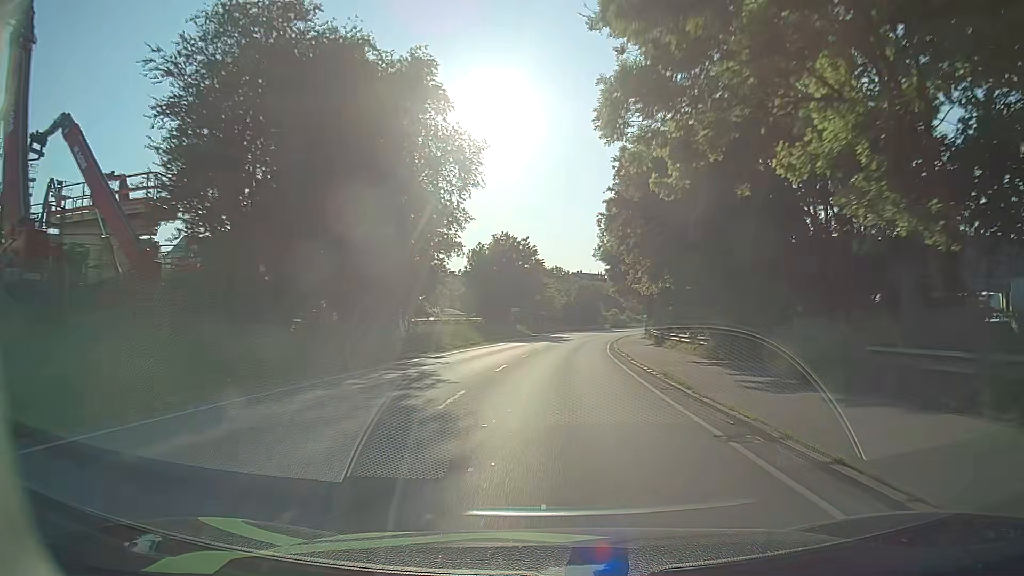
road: primary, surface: asphalt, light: Day
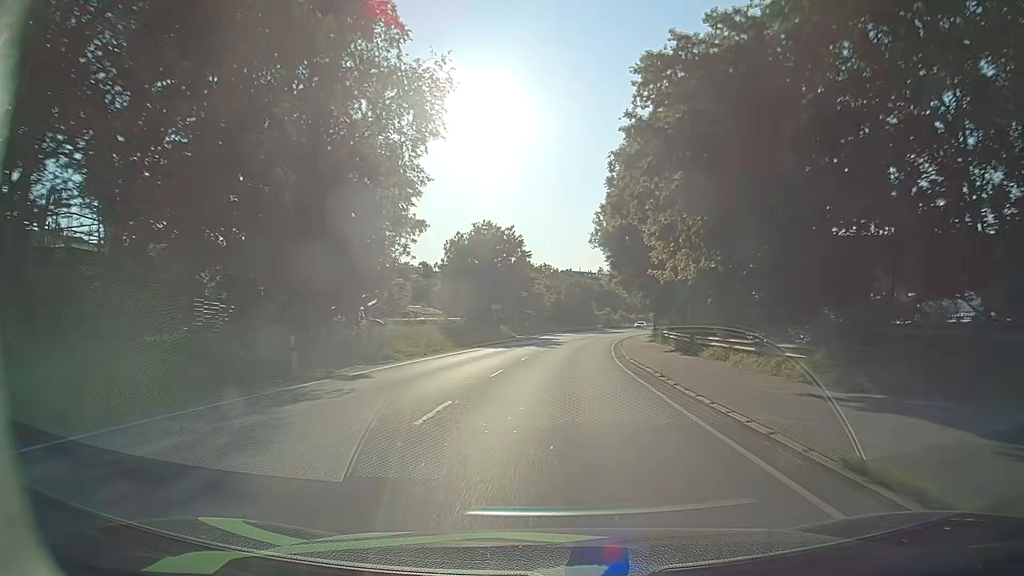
(+0.1, +10.8) m; 0°
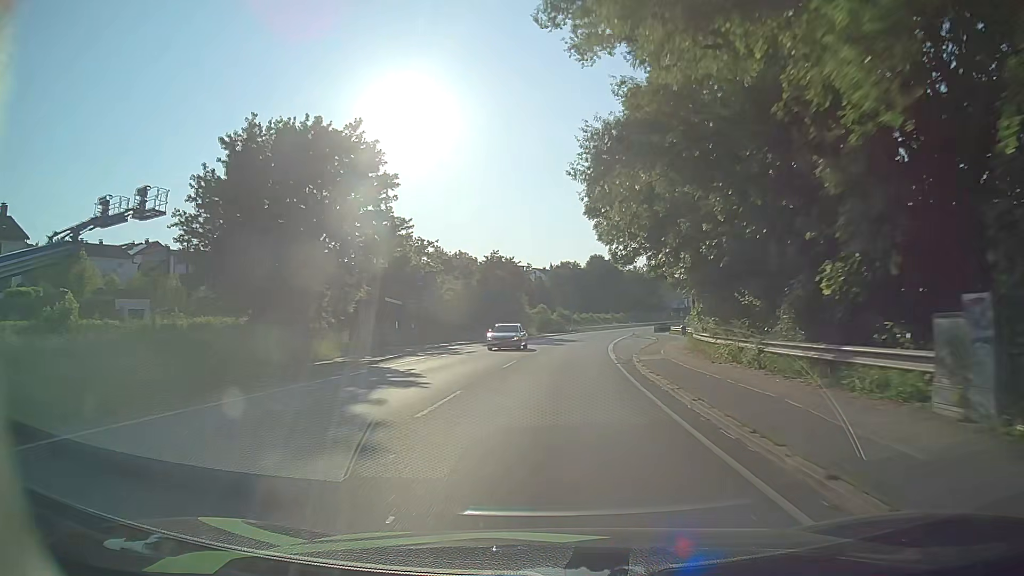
(+2.6, +44.1) m; +6°
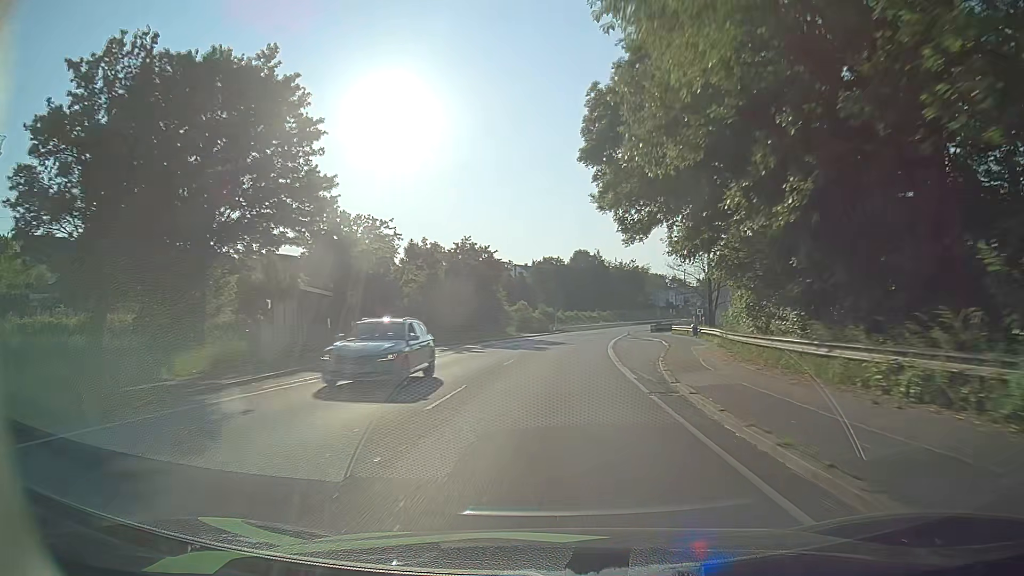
(+0.3, +11.2) m; +2°
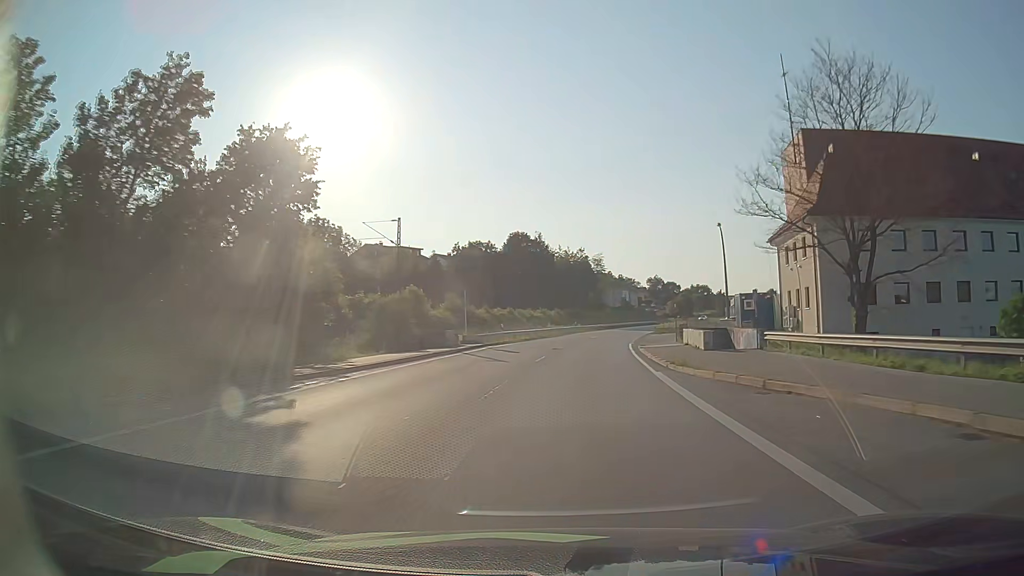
(+2.0, +46.6) m; +5°
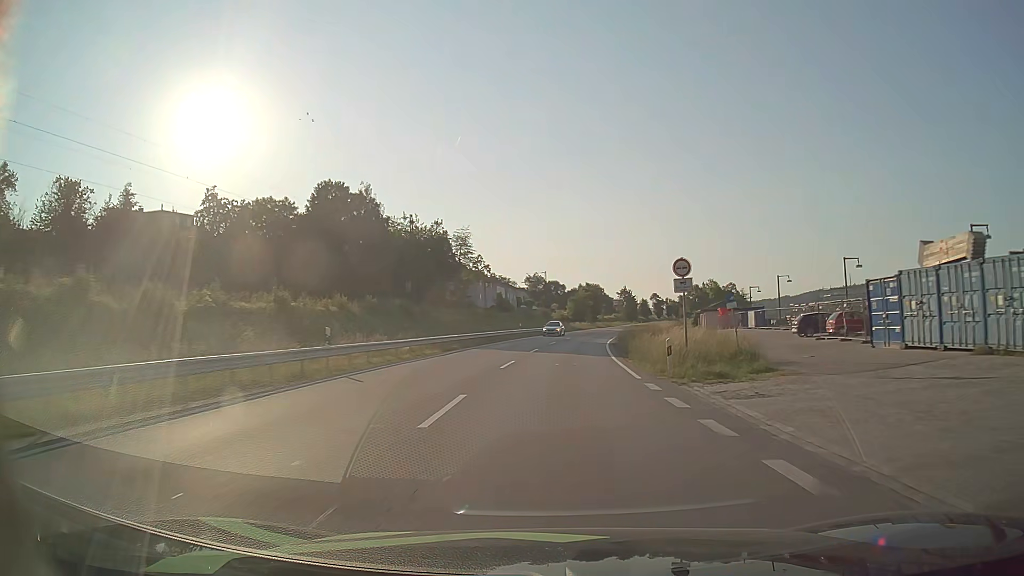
(+5.9, +63.0) m; +11°
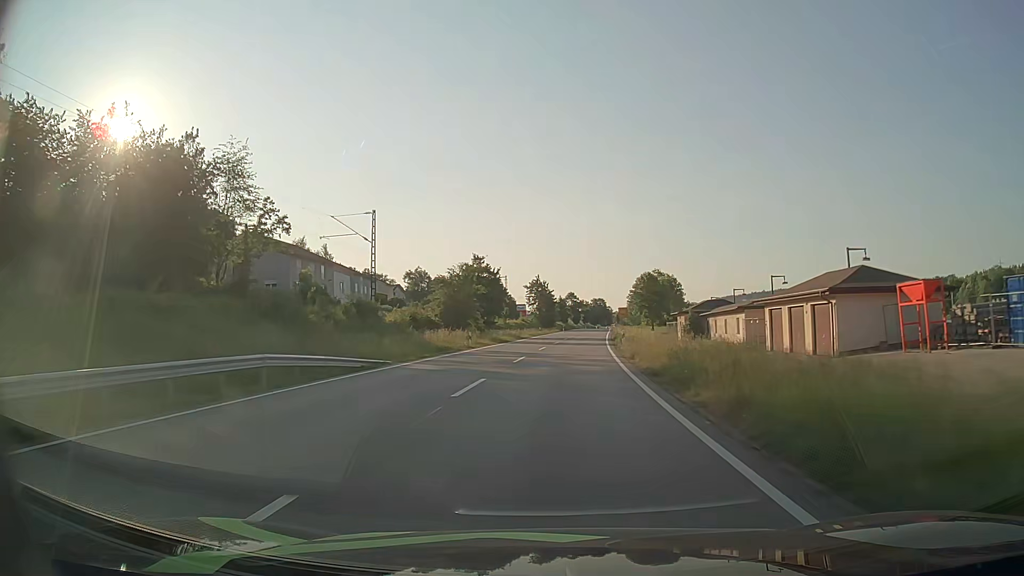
(+4.9, +67.5) m; +8°
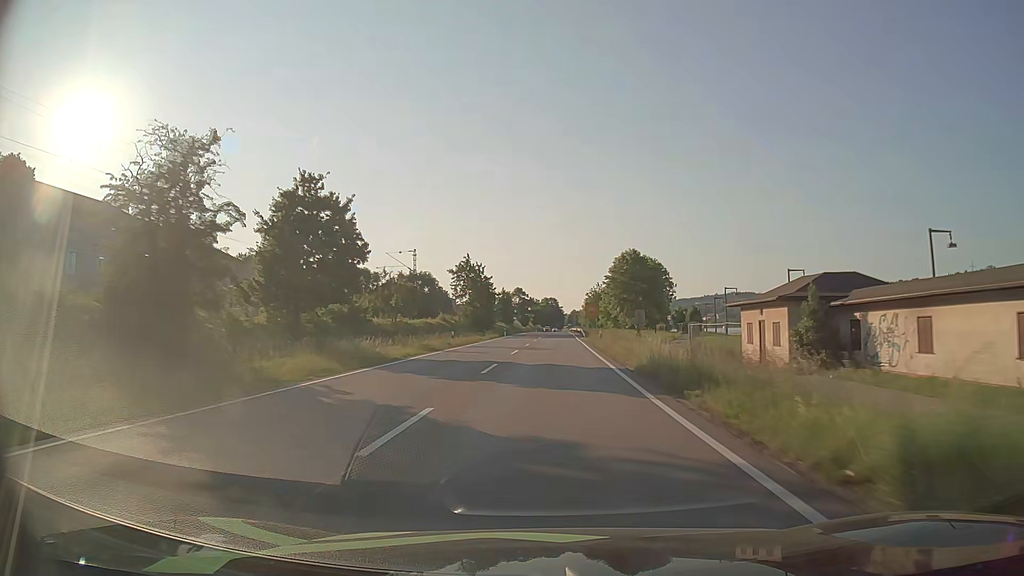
(+1.9, +41.9) m; +5°
